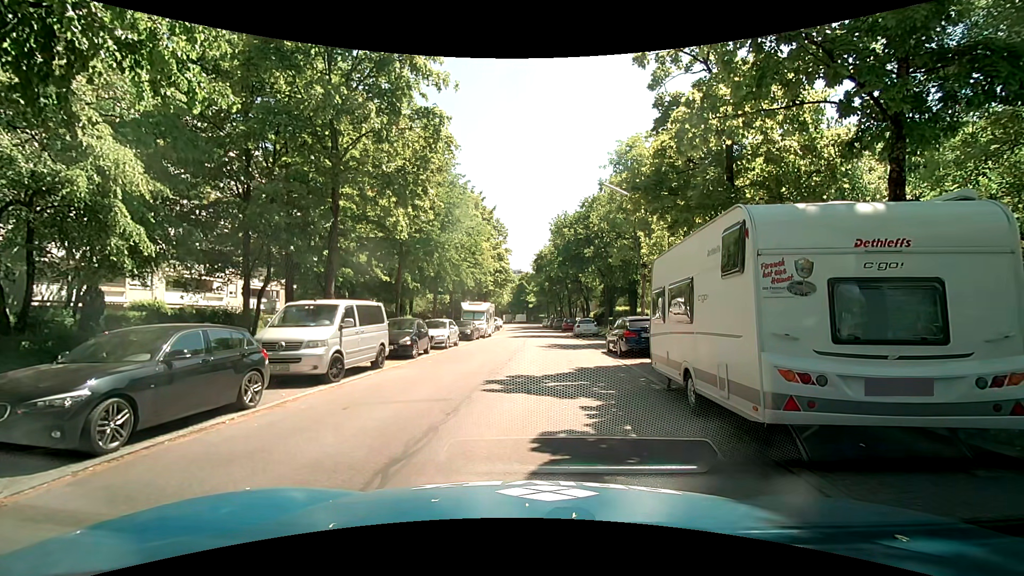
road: residential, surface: asphalt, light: Day
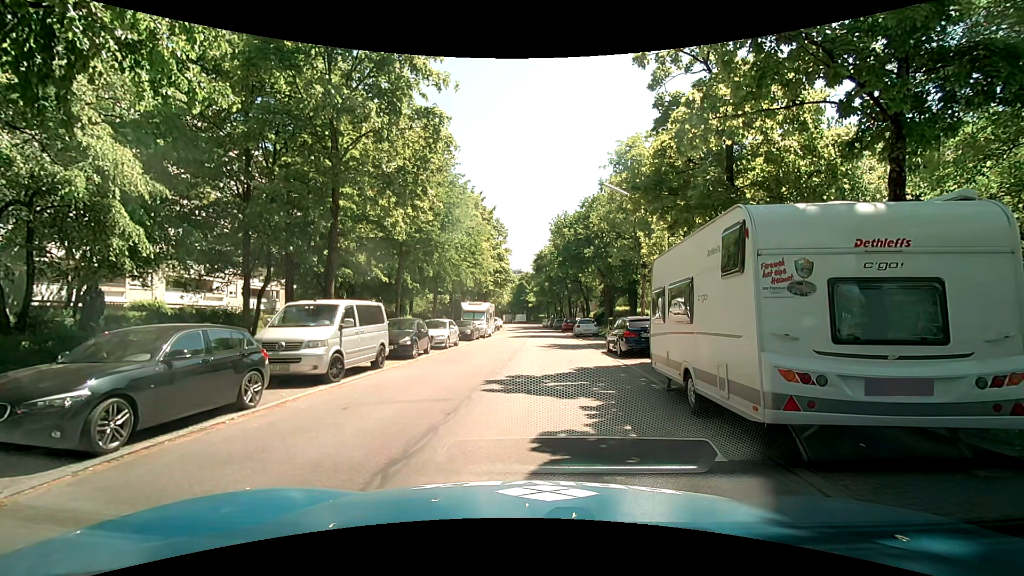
(0.0, 0.0) m; 0°
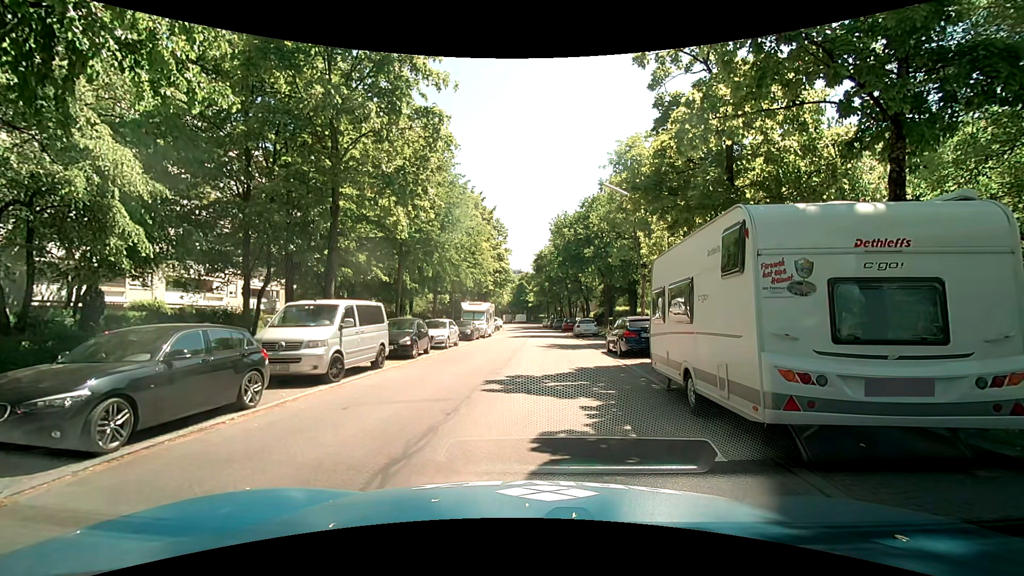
(0.0, 0.0) m; 0°
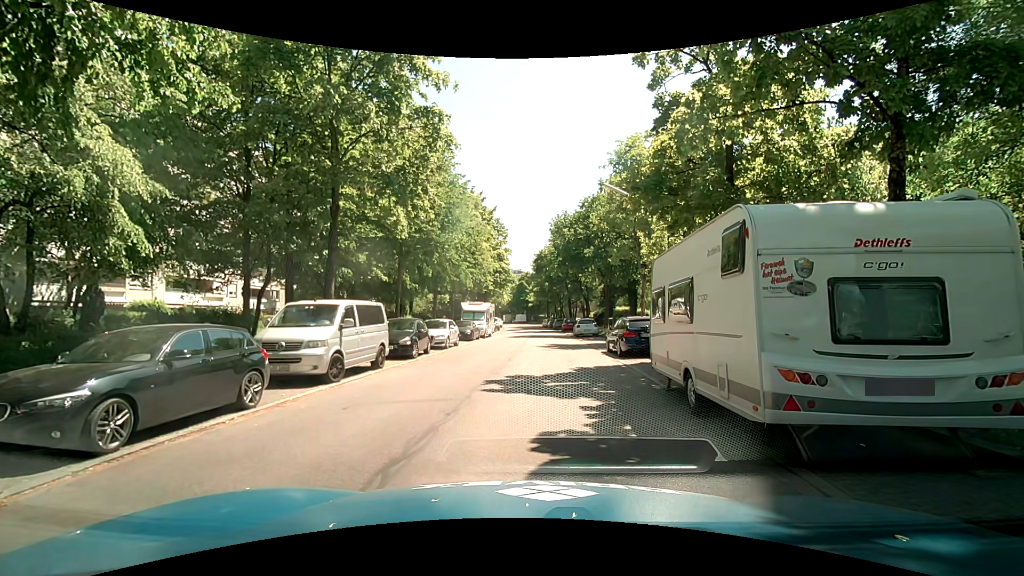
(0.0, 0.0) m; 0°
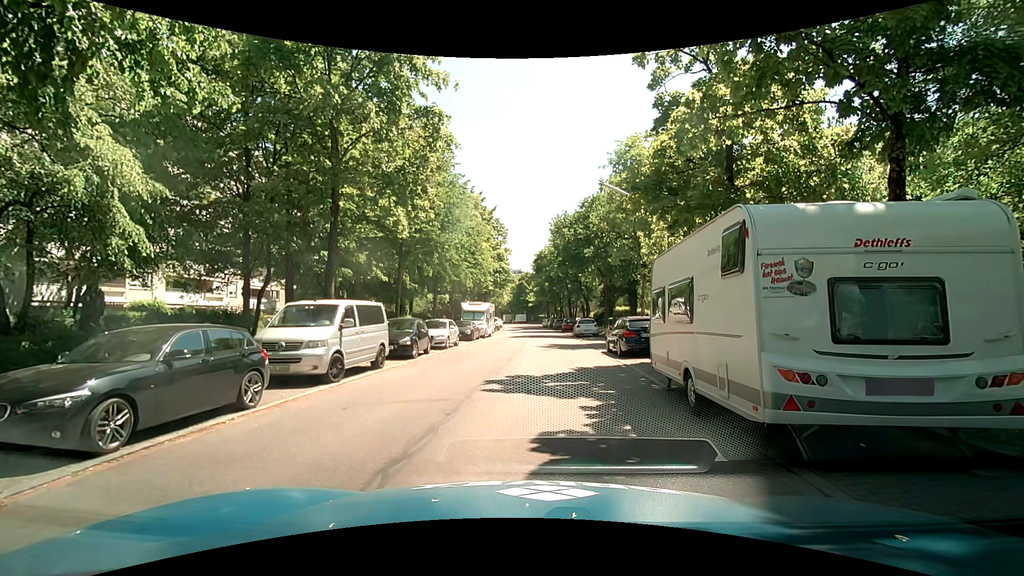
(0.0, 0.0) m; 0°
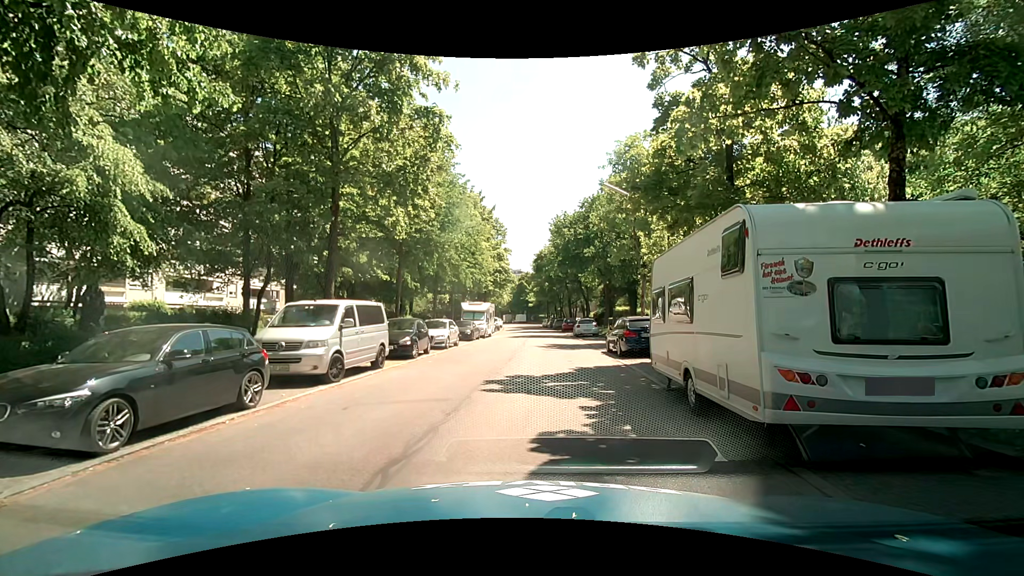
(0.0, 0.0) m; 0°
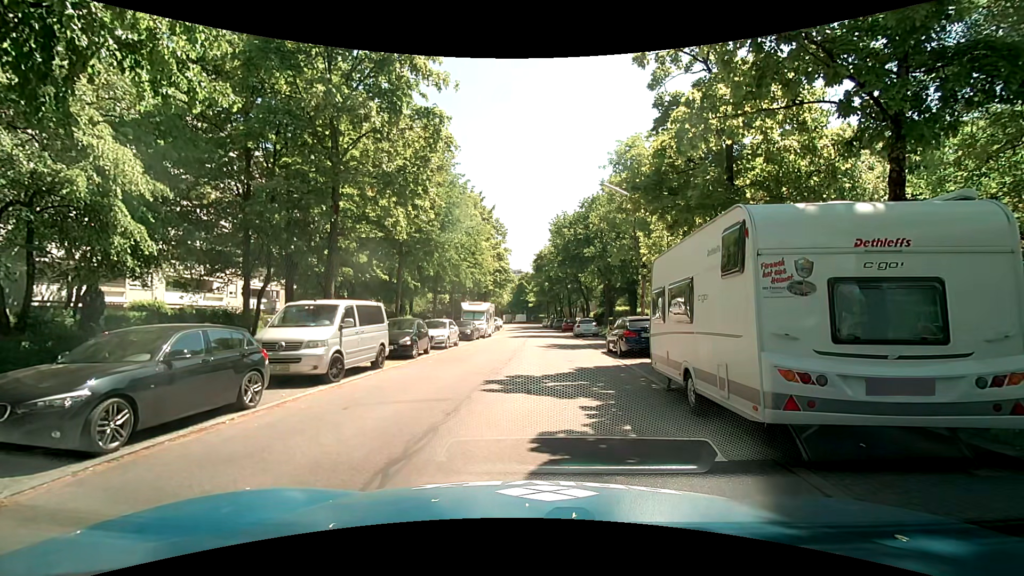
(0.0, 0.0) m; 0°
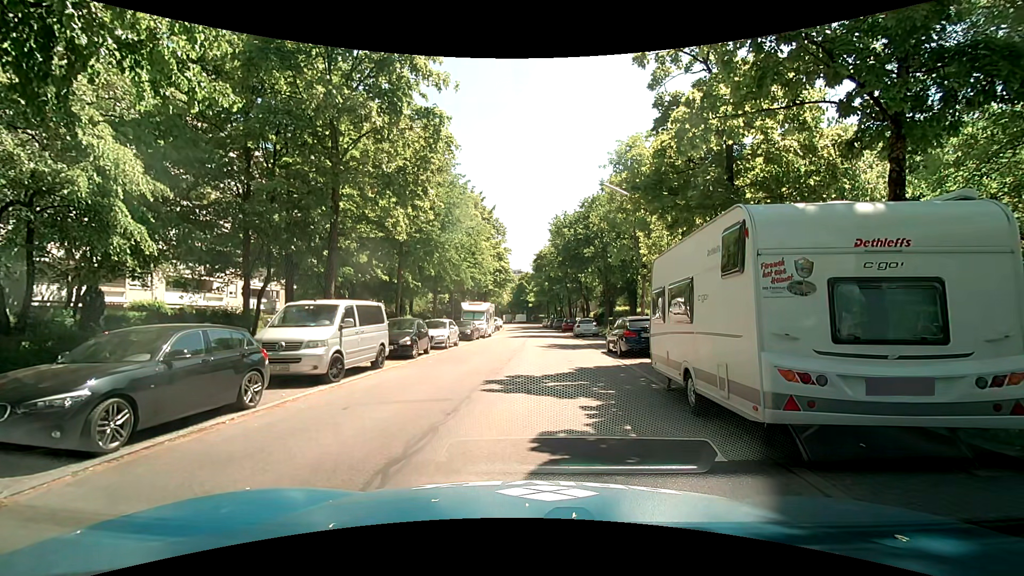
(0.0, 0.0) m; 0°
